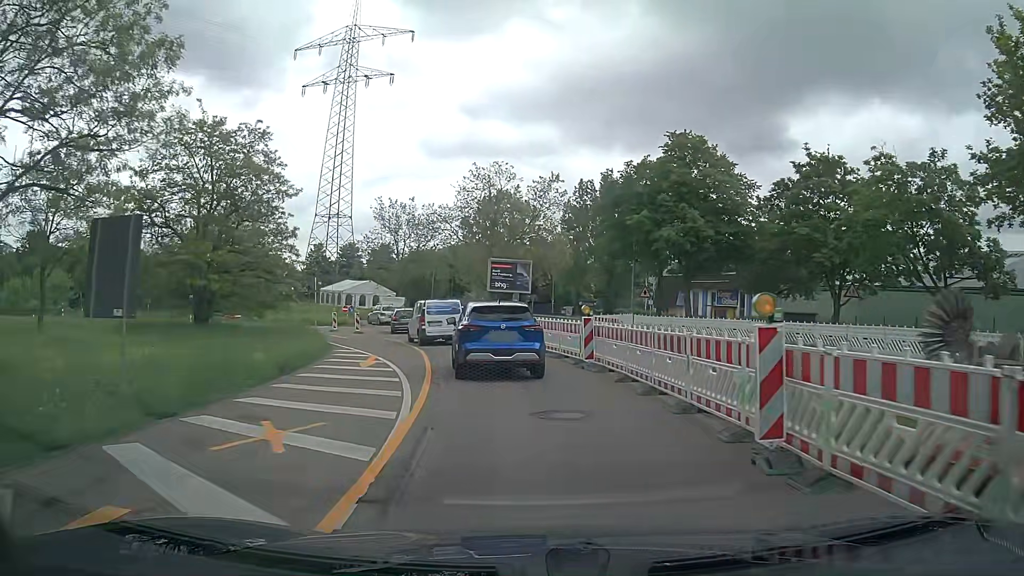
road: tertiary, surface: asphalt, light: Day
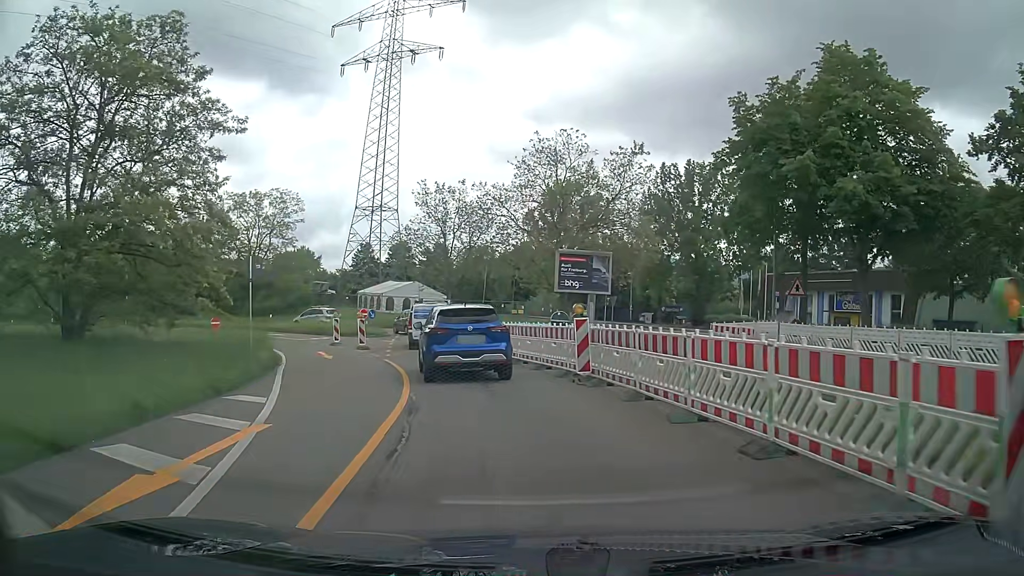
(-0.7, +13.5) m; -6°
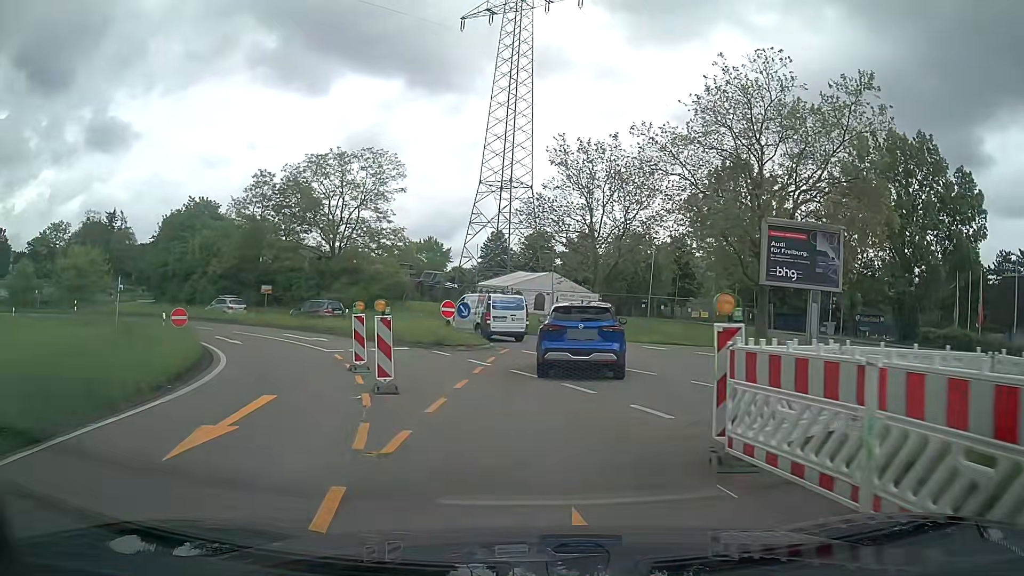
(-1.8, +17.0) m; -12°
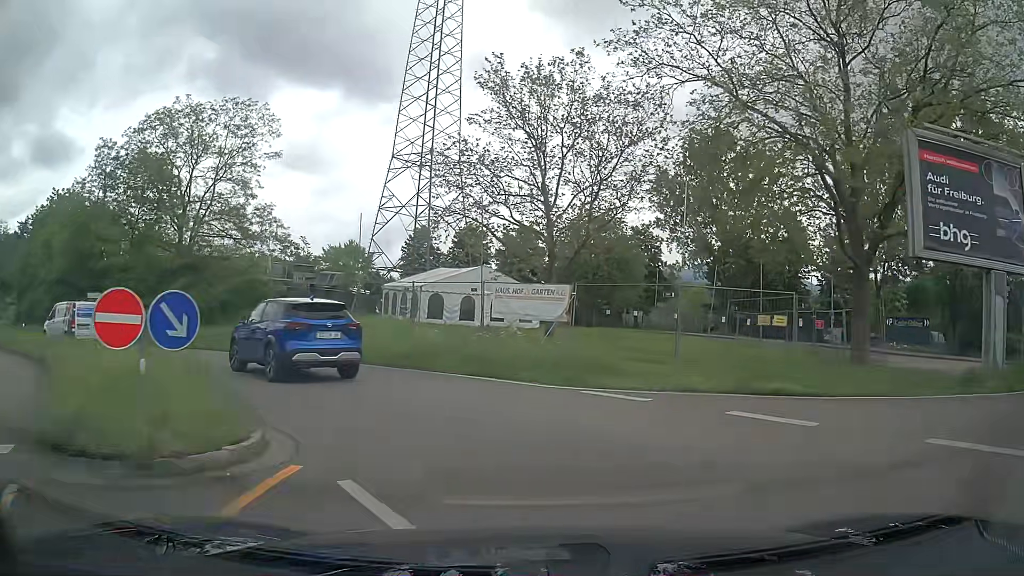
(+0.5, +16.7) m; +6°
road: trunk_link
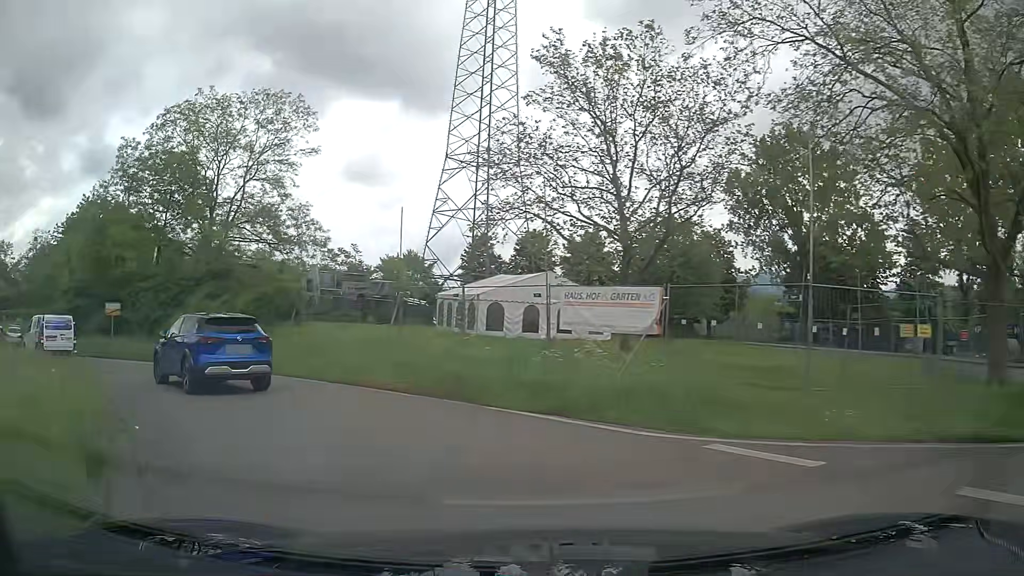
(-0.2, +4.1) m; -6°
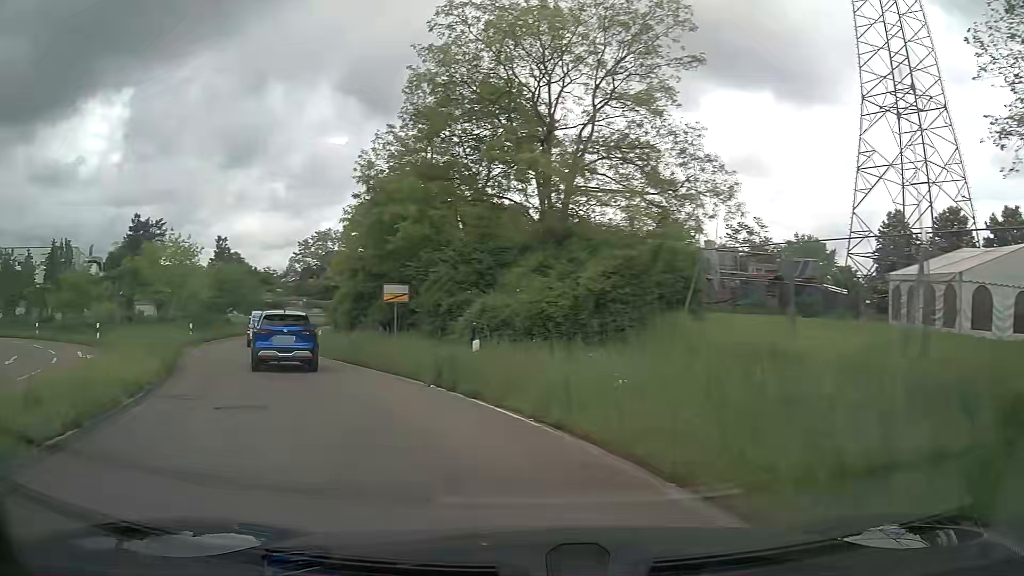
(-3.4, +12.2) m; -32°
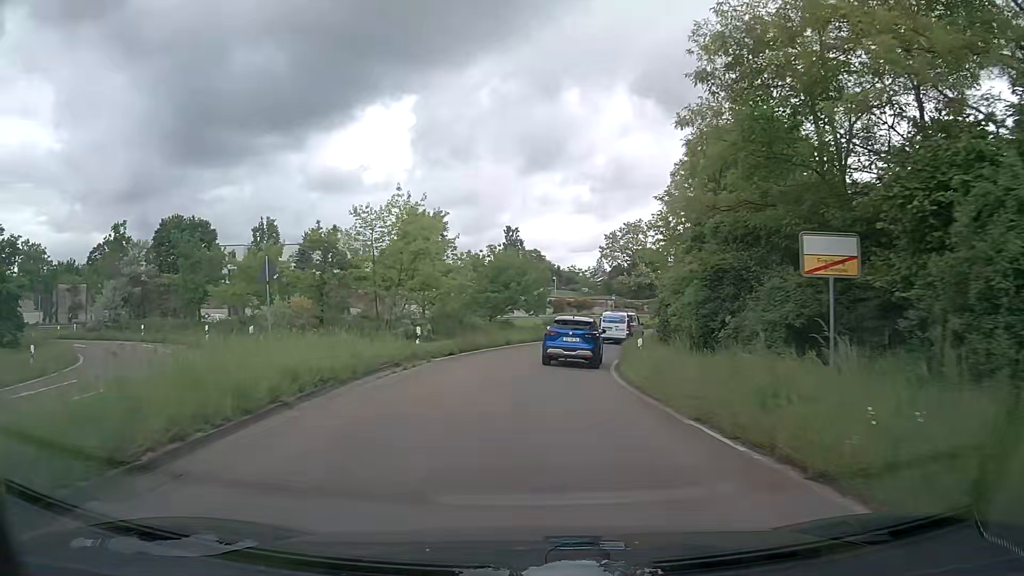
(-4.0, +14.0) m; -27°
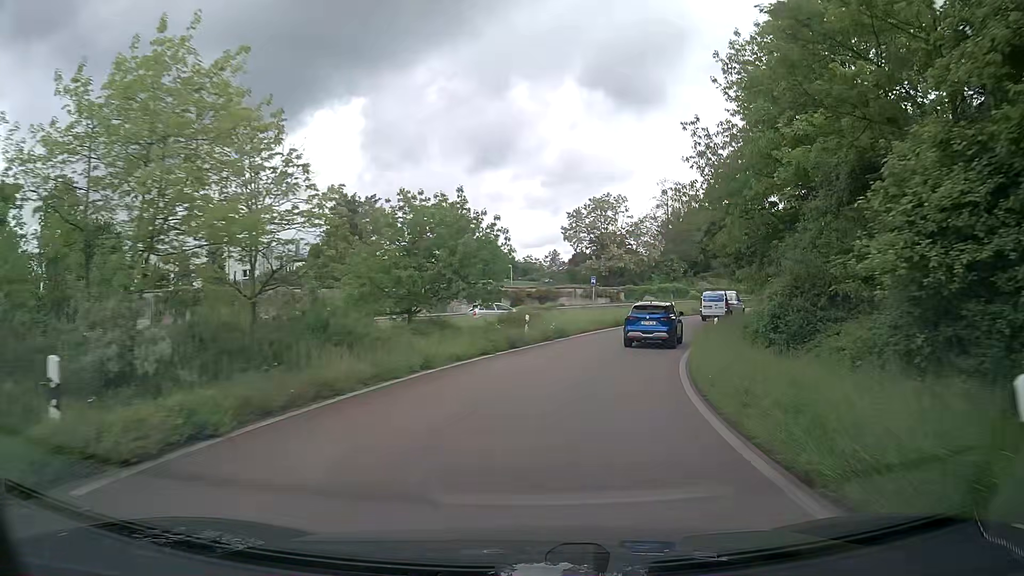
(0.0, +17.3) m; +3°
(+1, +10) (+2, +20) (+5, +29) (+9, +39) (+14, +47) (+20, +55) (+27, +62) (+35, +68) (+44, +74) (+52, +79) m
